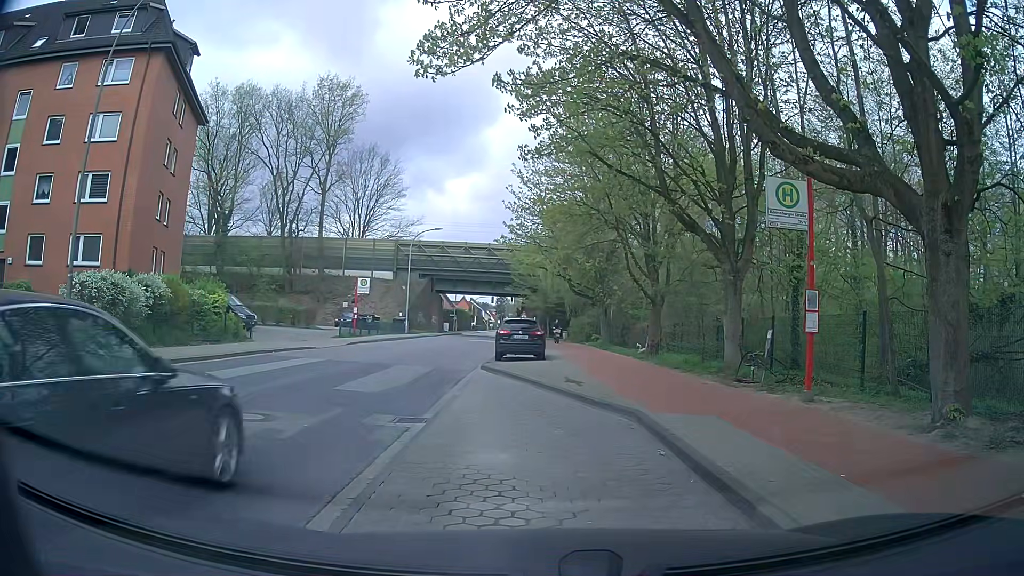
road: secondary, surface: asphalt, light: Day
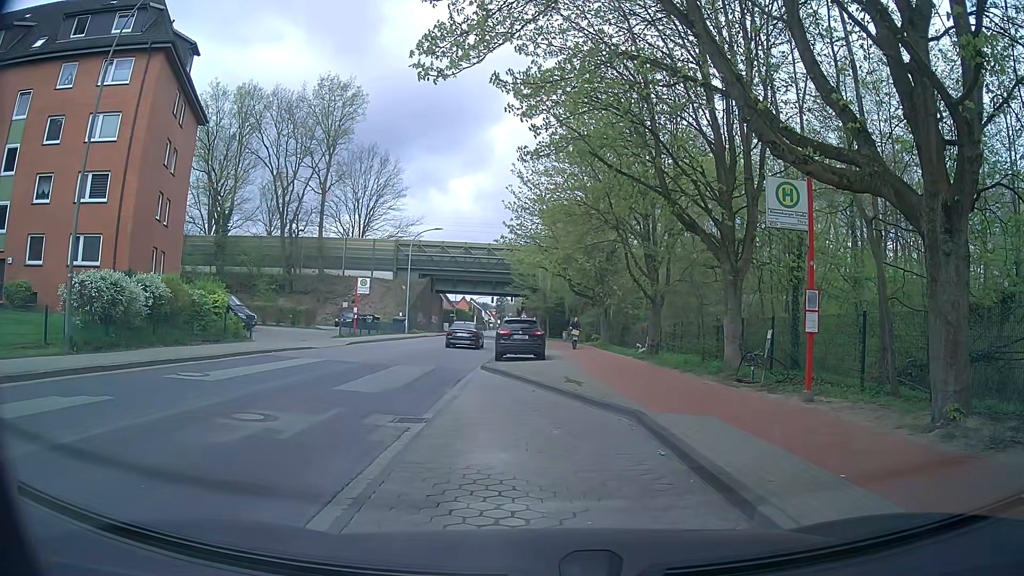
(0.0, 0.0) m; 0°
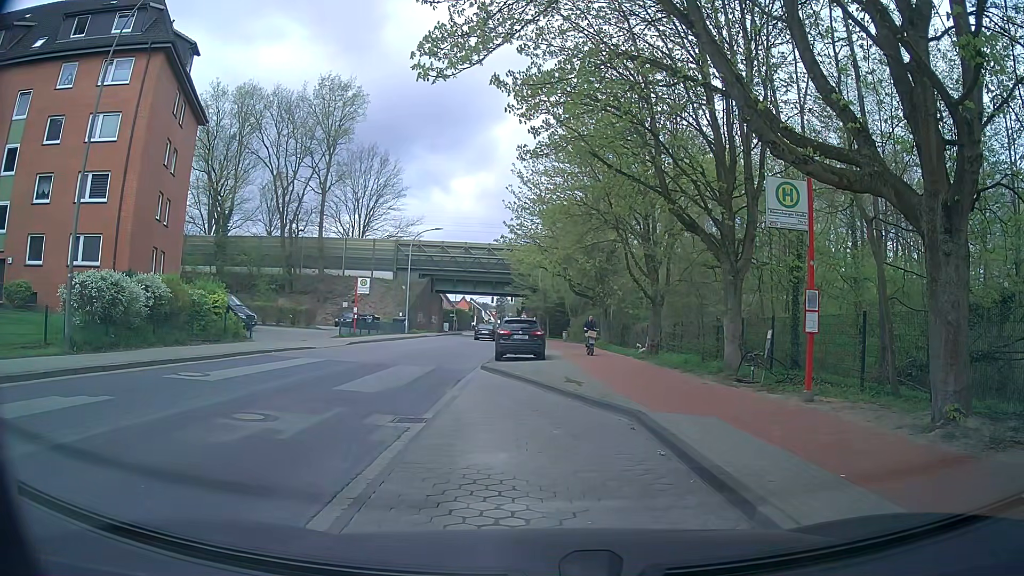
(0.0, 0.0) m; 0°
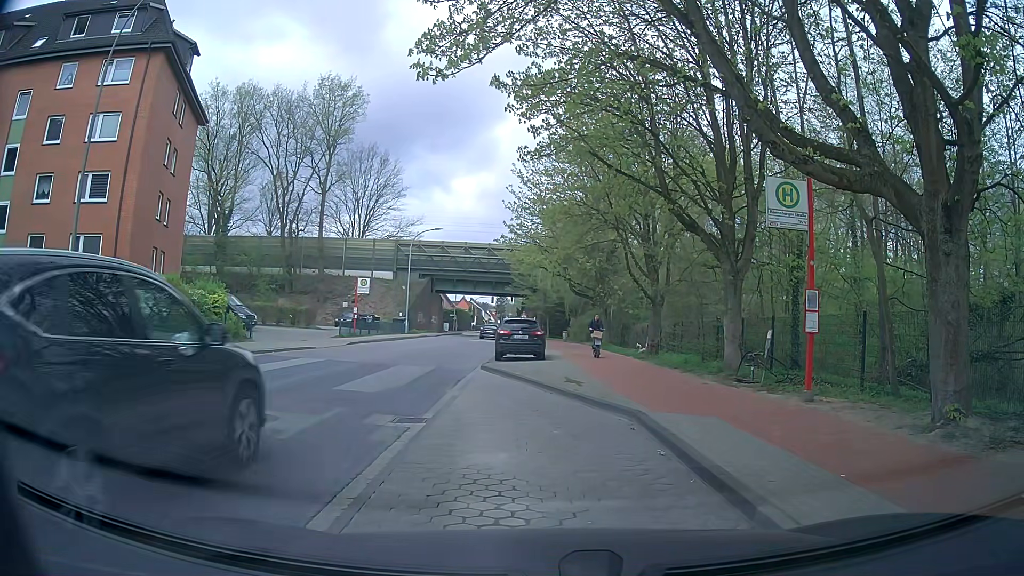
(0.0, 0.0) m; 0°
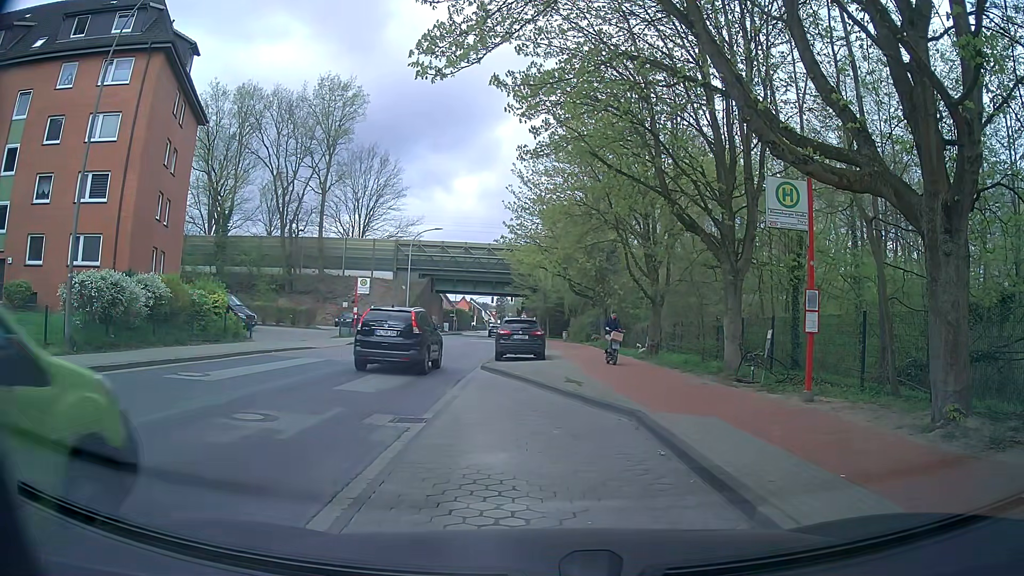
(0.0, 0.0) m; 0°
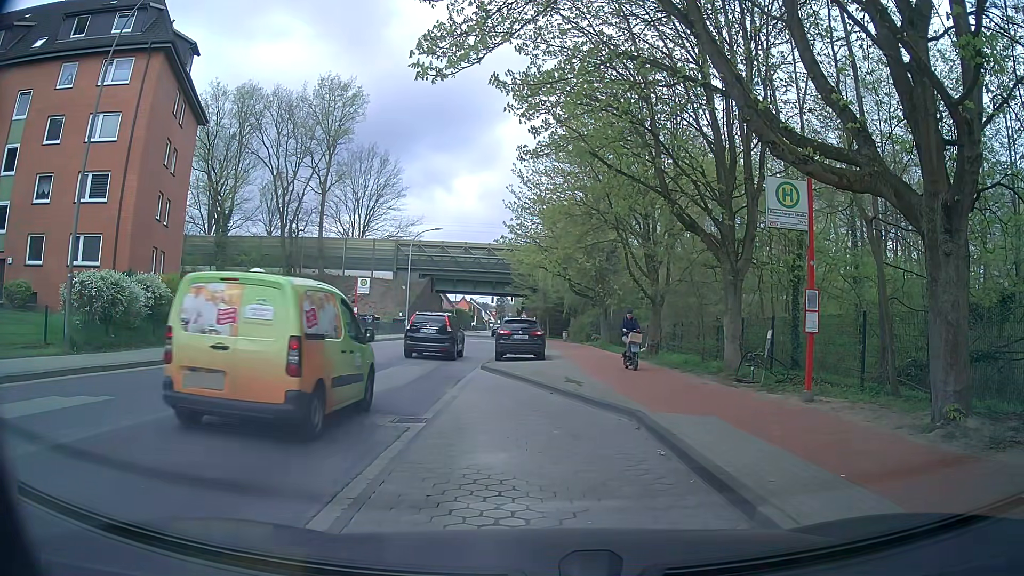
(0.0, 0.0) m; 0°
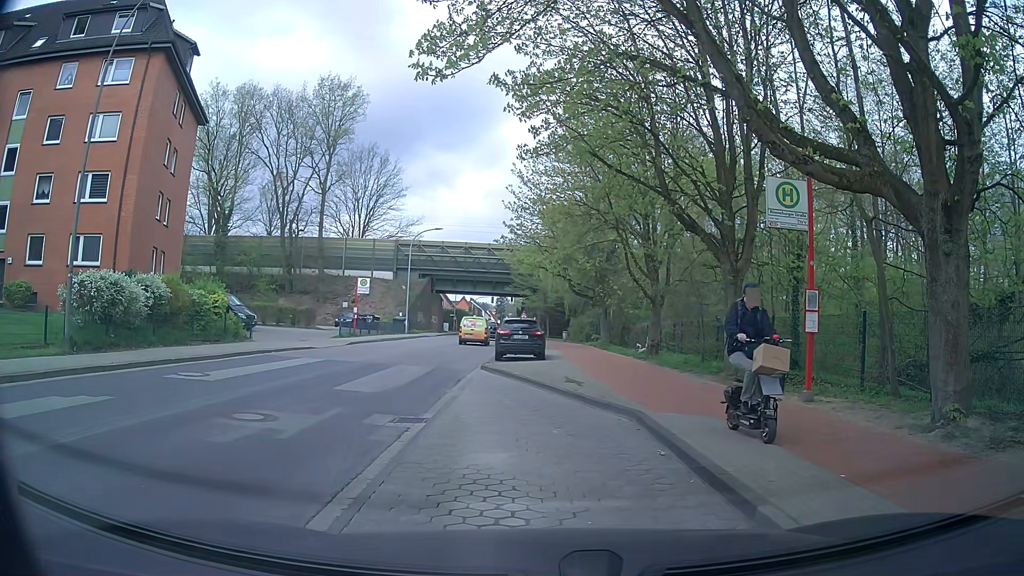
(0.0, 0.0) m; 0°
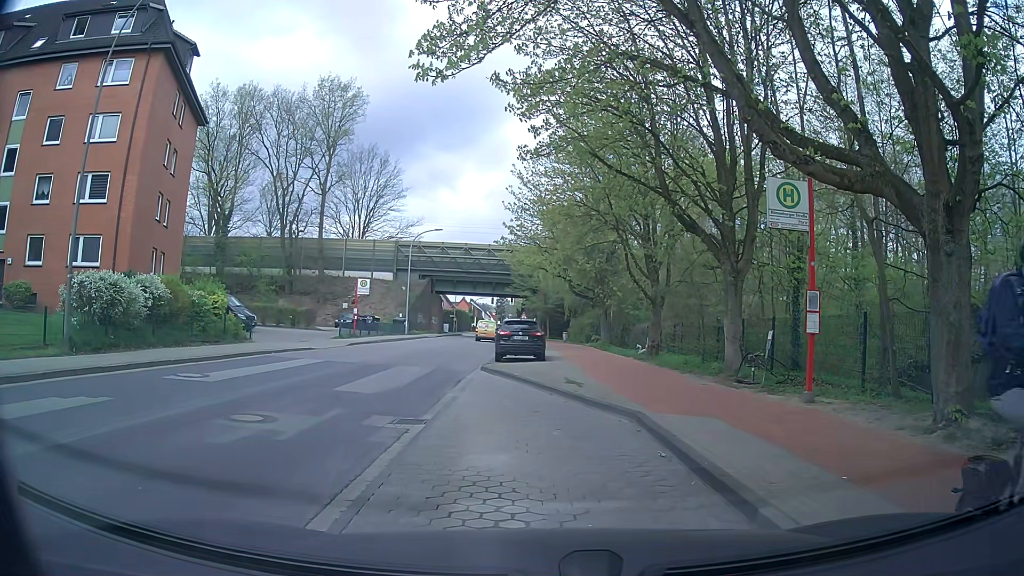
(0.0, 0.0) m; 0°
